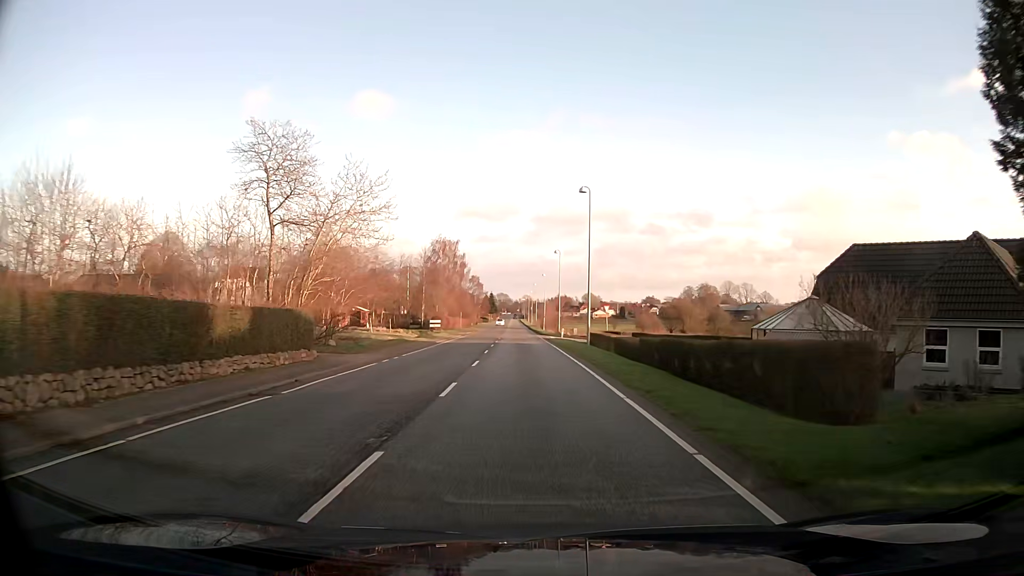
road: secondary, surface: asphalt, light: Day
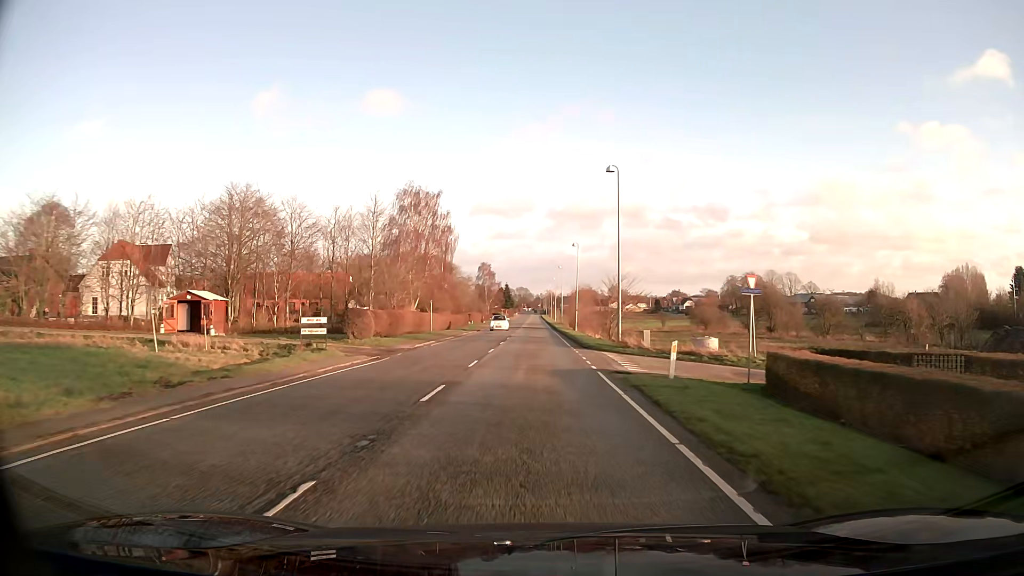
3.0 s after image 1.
(-0.6, +39.7) m; -2°
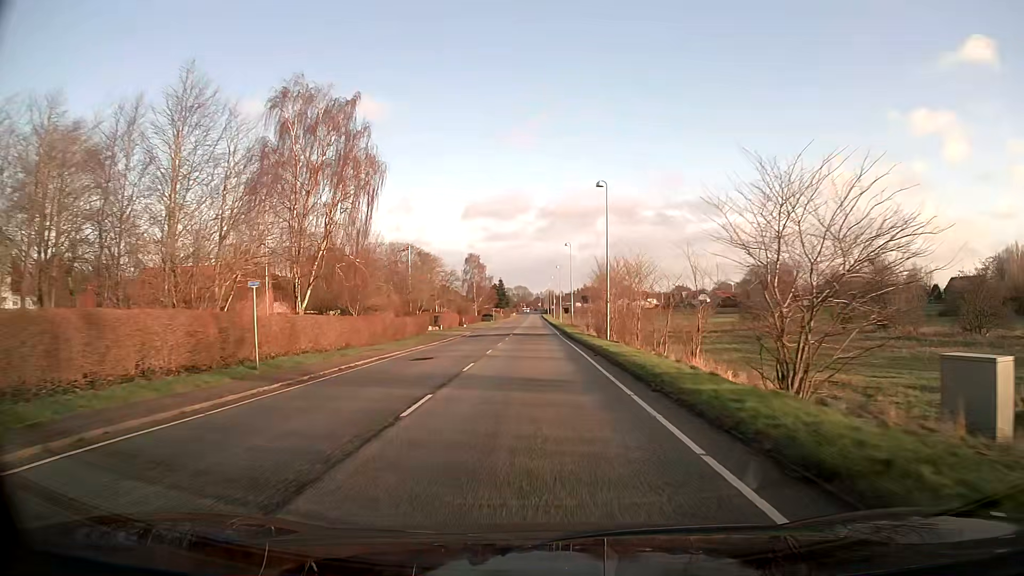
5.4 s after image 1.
(+0.1, +31.9) m; 0°
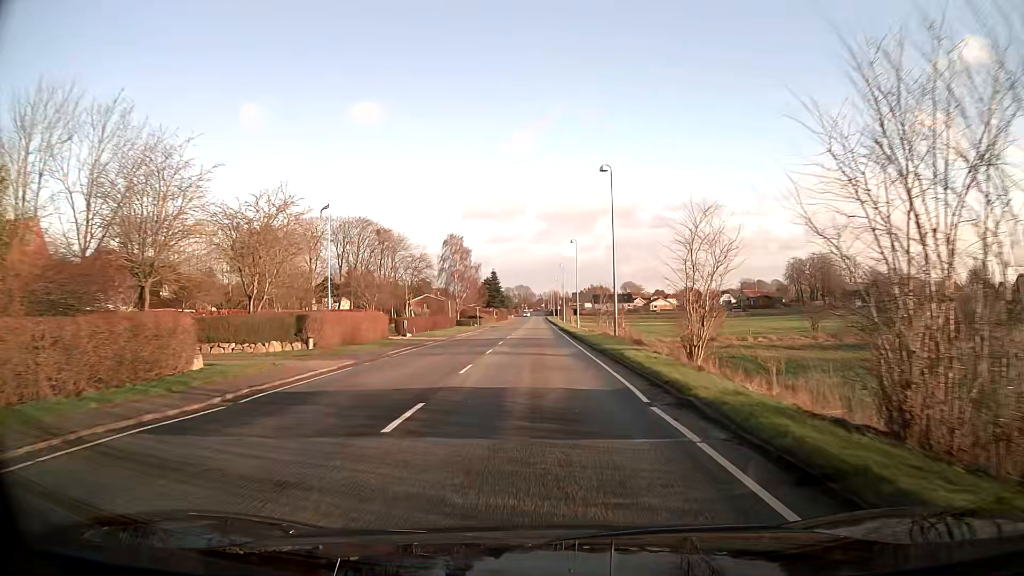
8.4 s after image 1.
(-0.3, +39.6) m; 0°
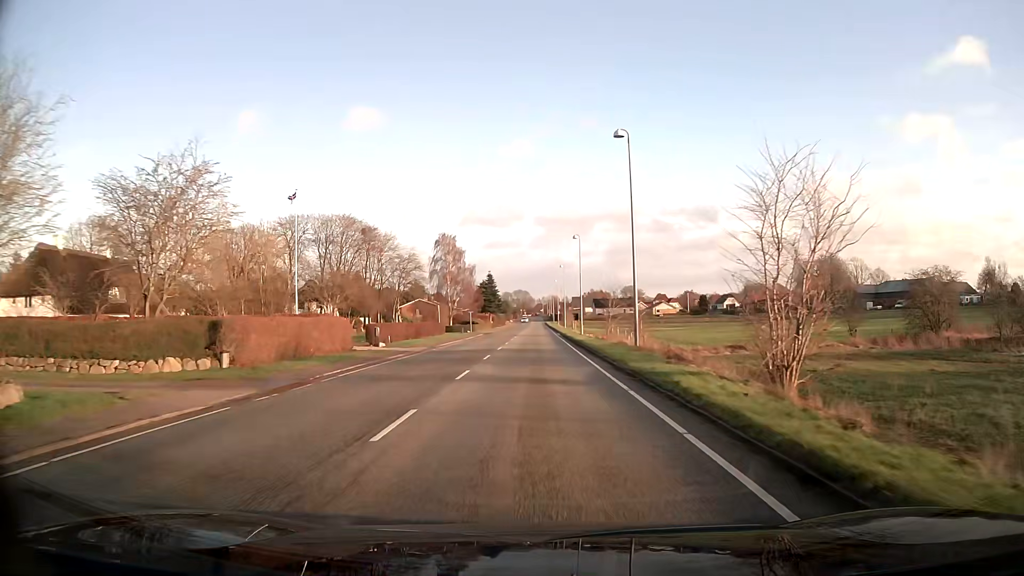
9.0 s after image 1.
(0.0, +7.9) m; 0°
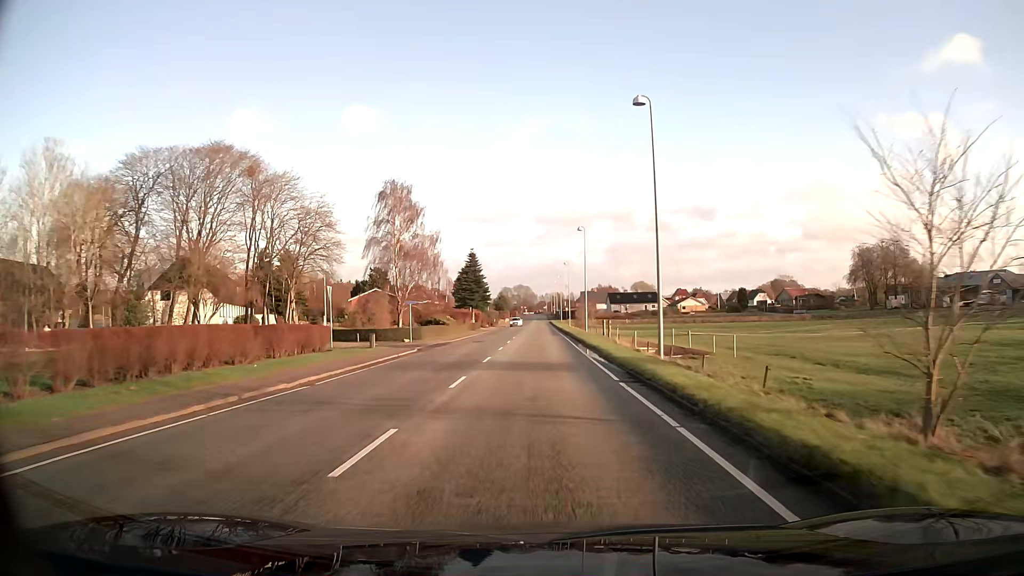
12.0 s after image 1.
(-0.2, +39.7) m; 0°
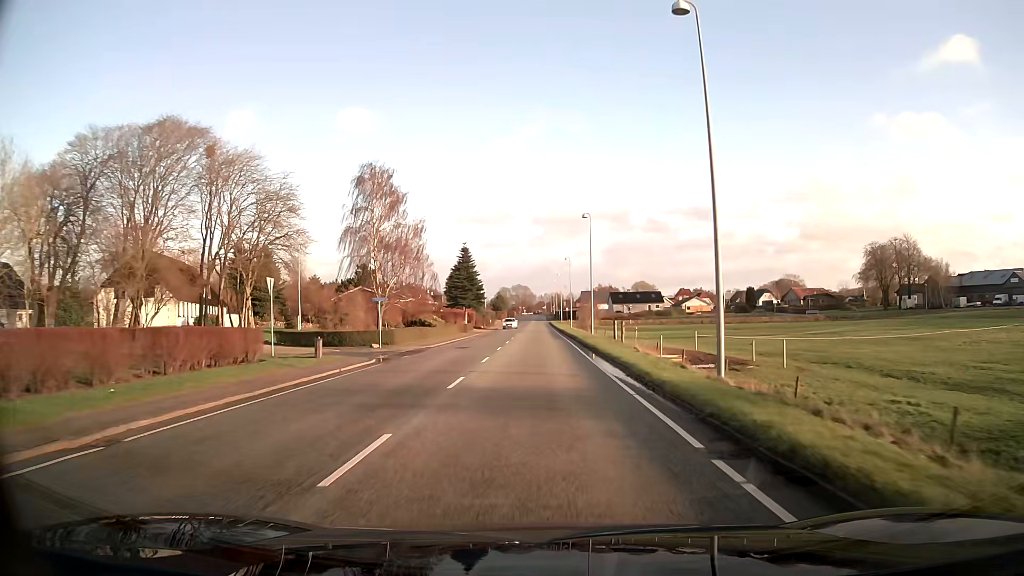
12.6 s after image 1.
(0.0, +7.9) m; 0°
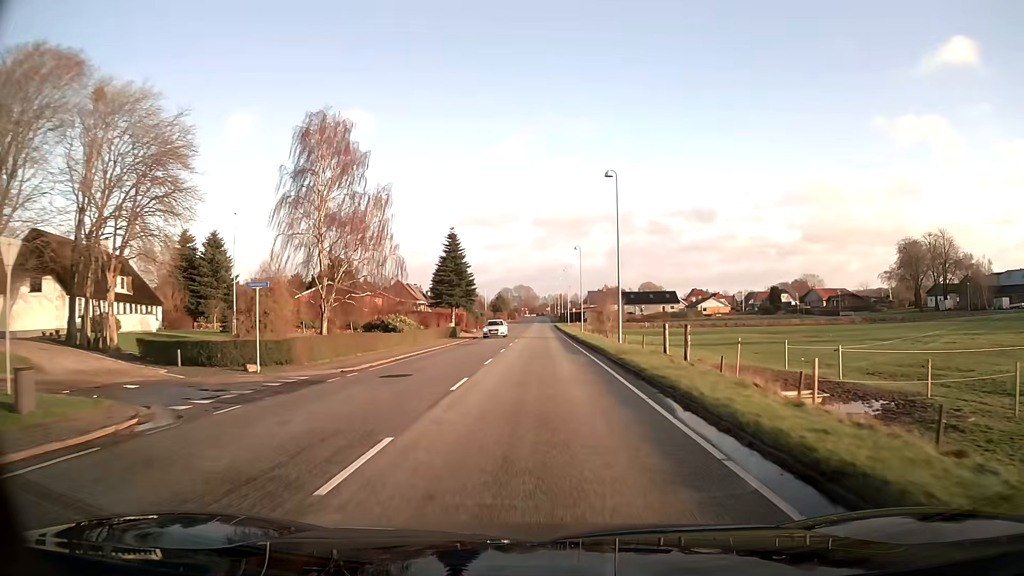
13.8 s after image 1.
(-0.1, +15.7) m; 0°
(0, +10) (0, +20) (0, +30) (0, +40) (0, +50) (0, +60) (0, +70) (0, +80) (+1, +90) (+1, +100) m
